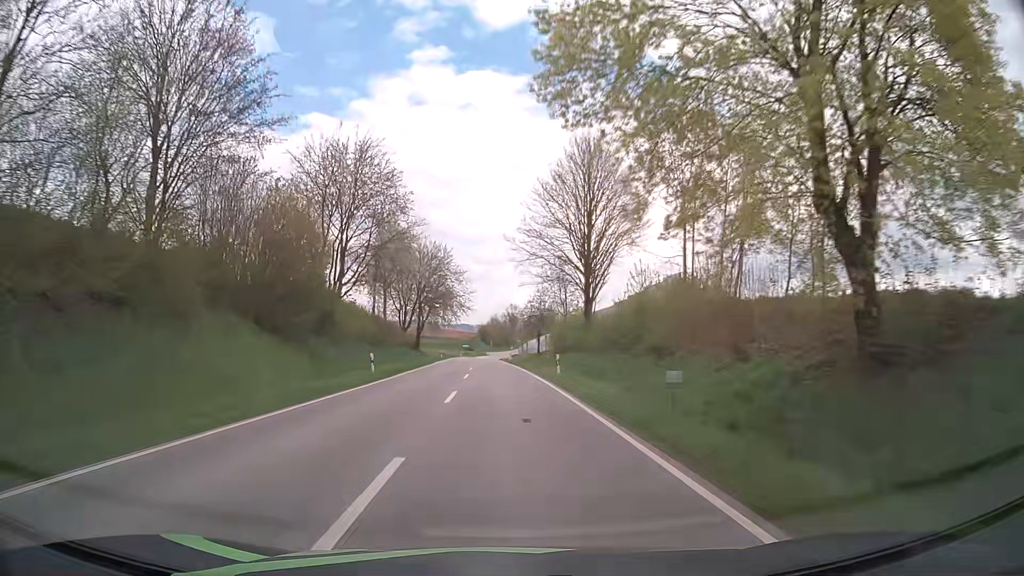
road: secondary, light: Day
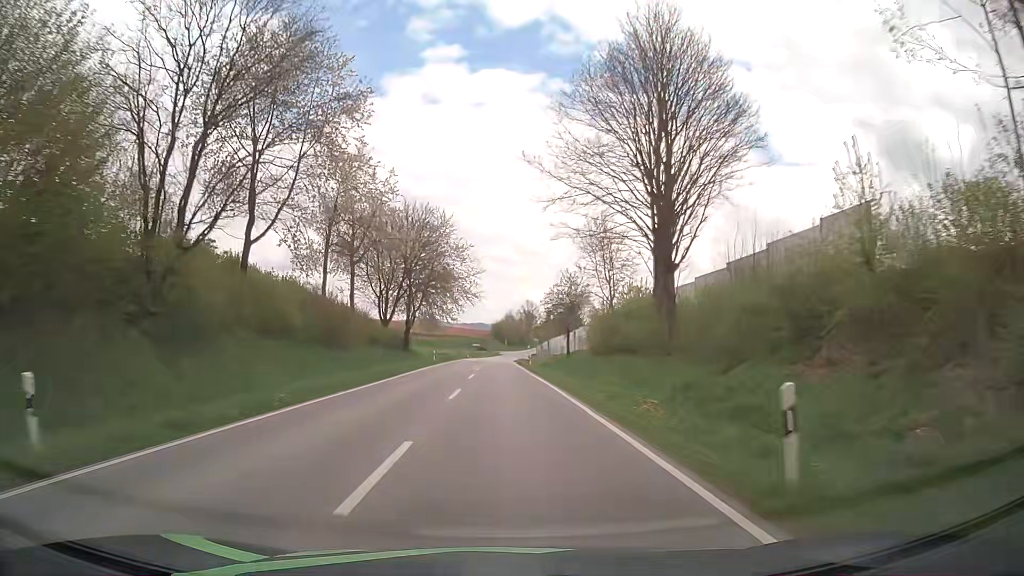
(-0.2, +22.7) m; -1°
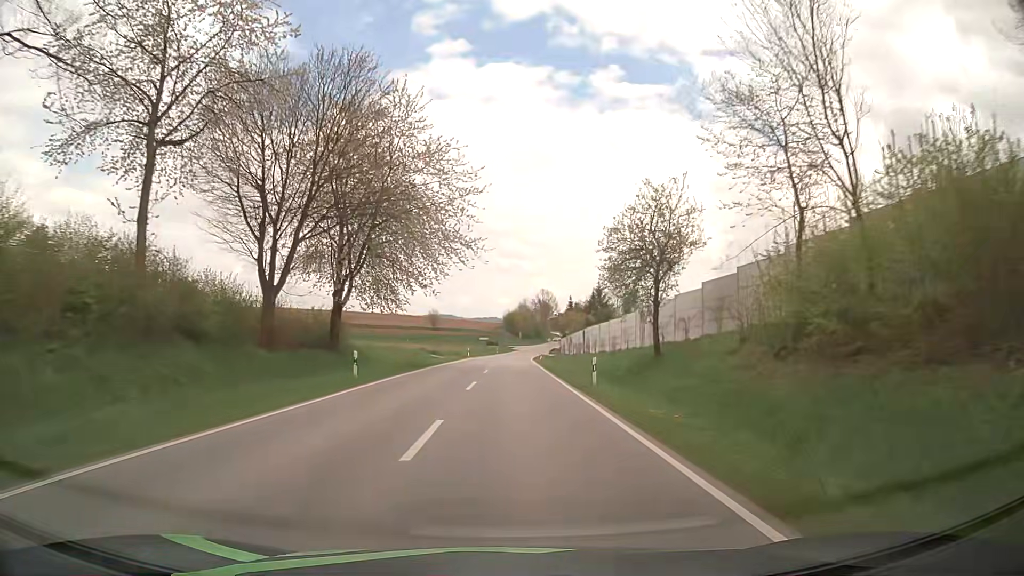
(-0.5, +33.6) m; -1°
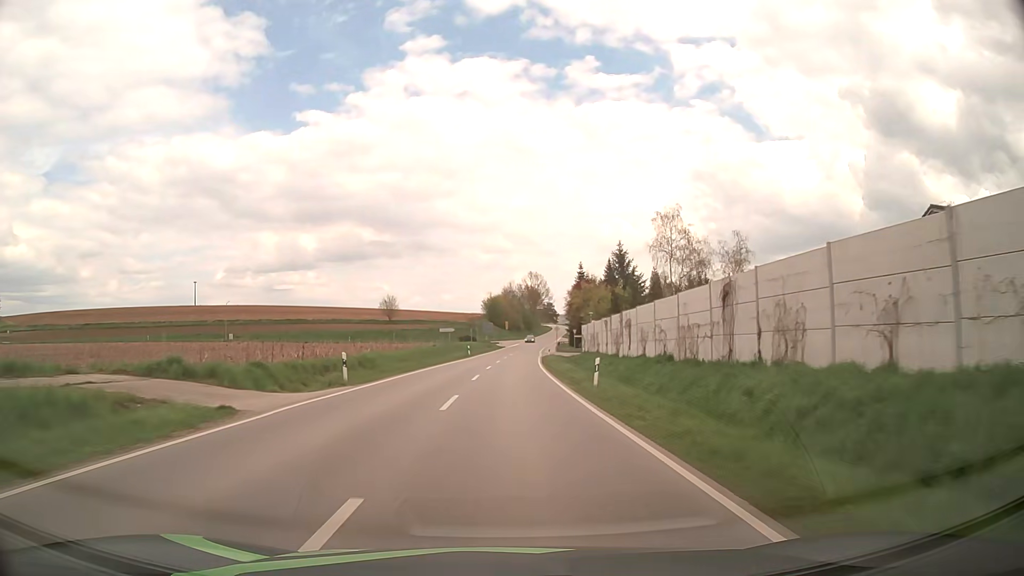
(+0.2, +54.0) m; +1°
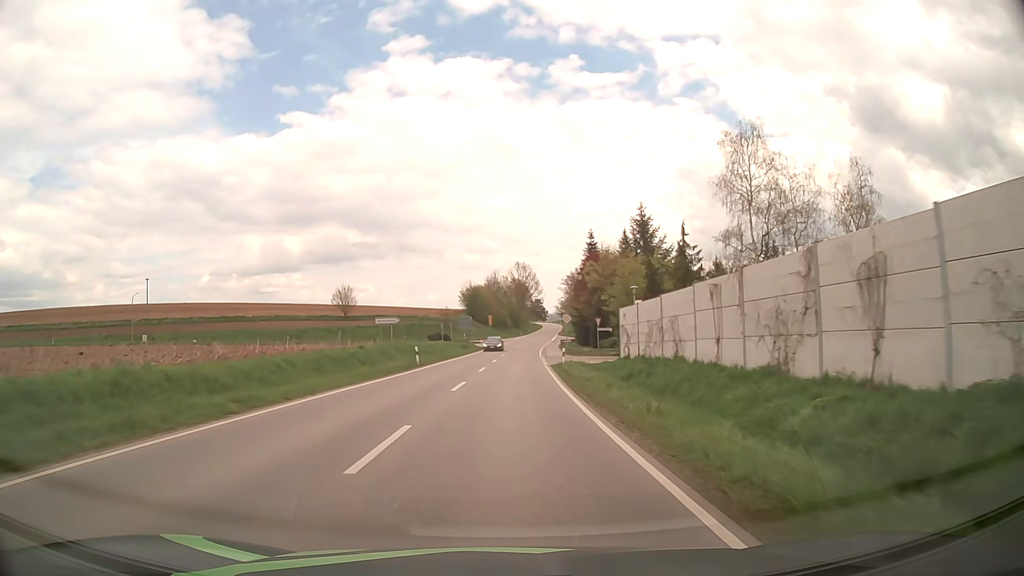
(+0.3, +30.9) m; +1°
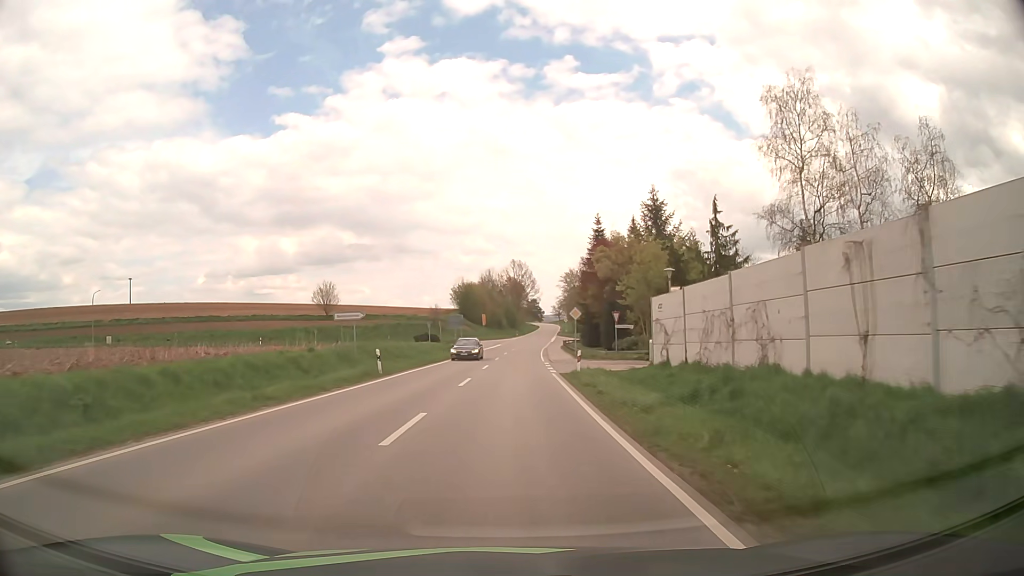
(0.0, +10.1) m; 0°
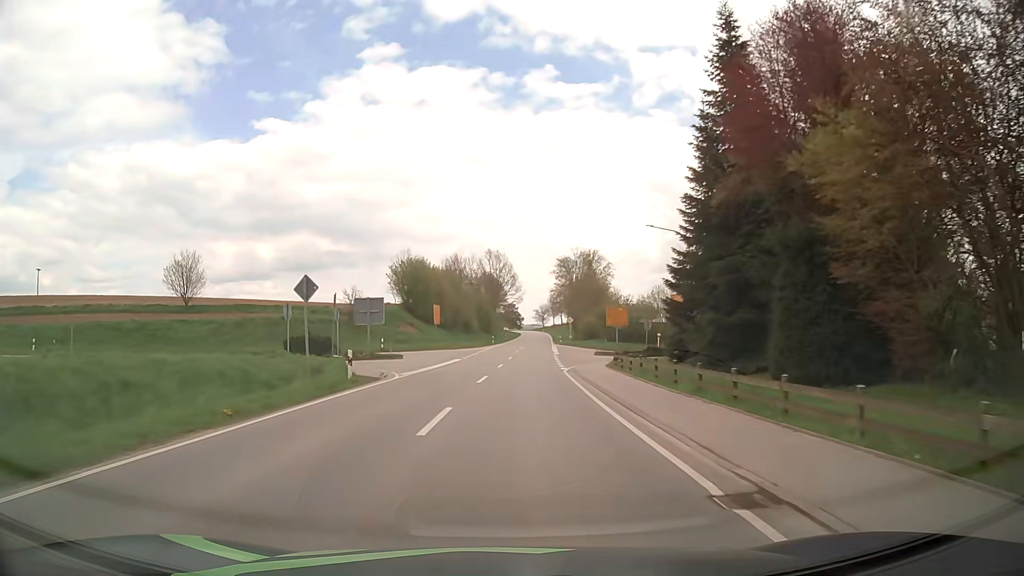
(+0.5, +46.8) m; +2°
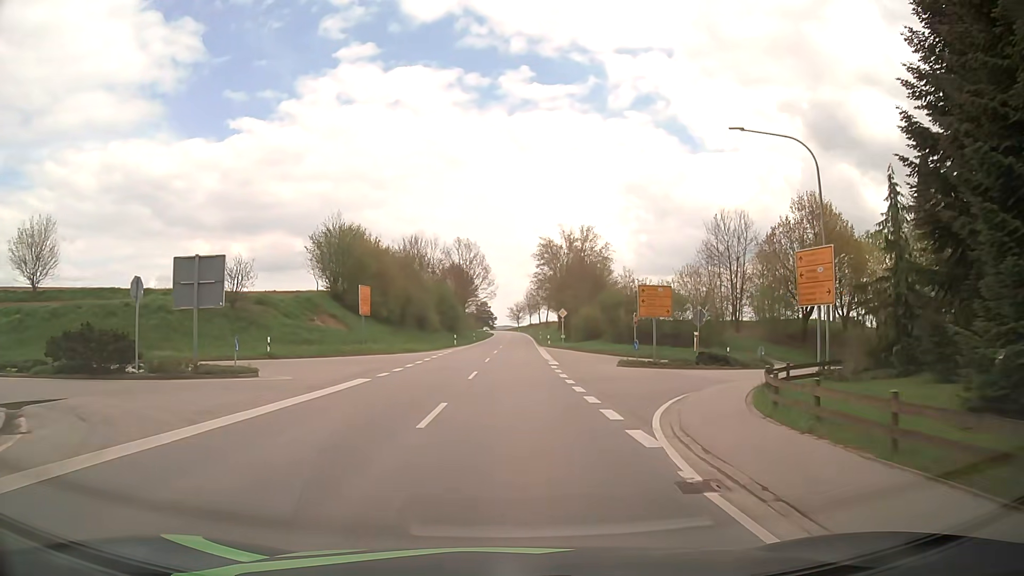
(+0.5, +22.9) m; +2°
